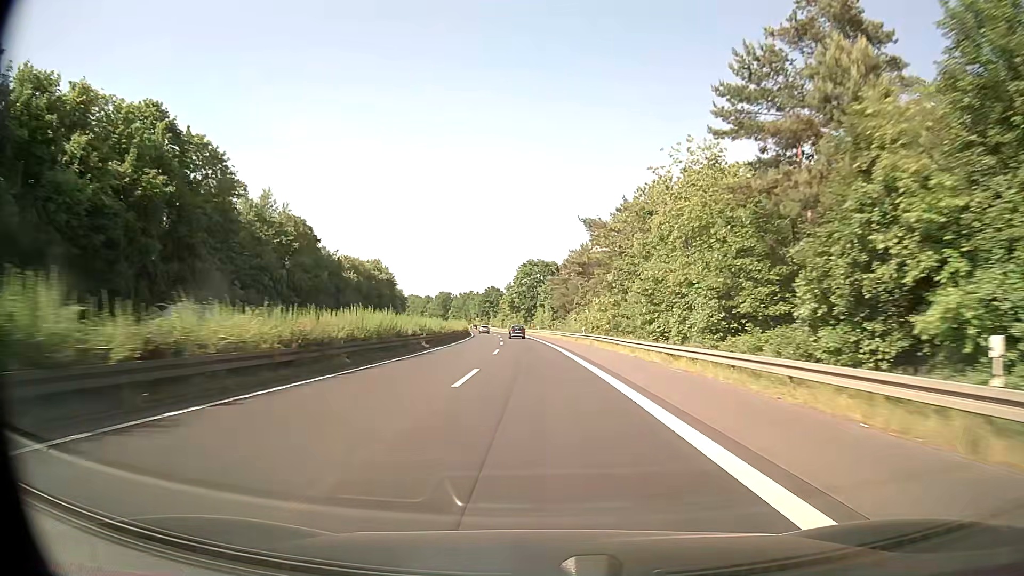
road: trunk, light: Day
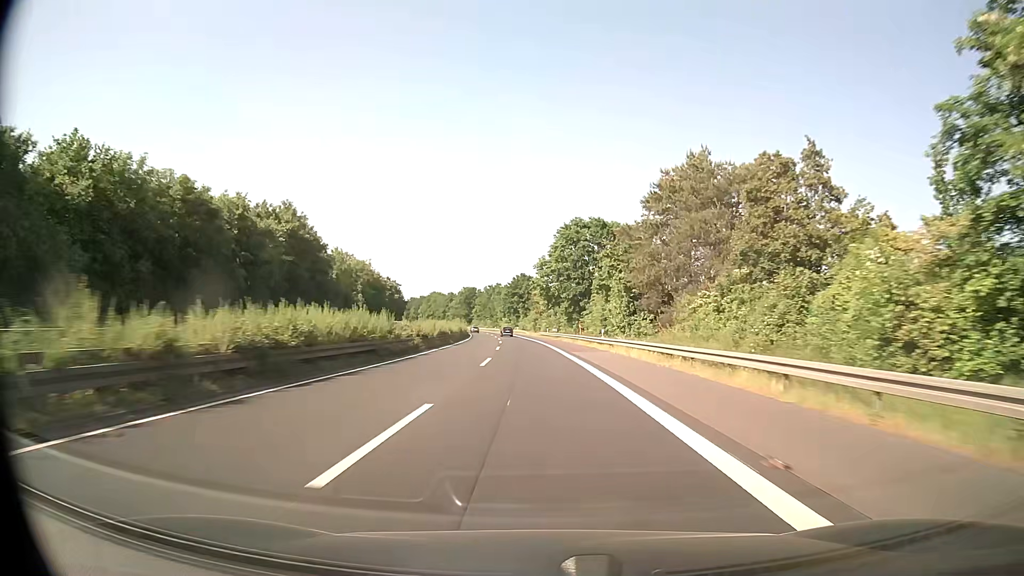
(-1.7, +63.5) m; -3°
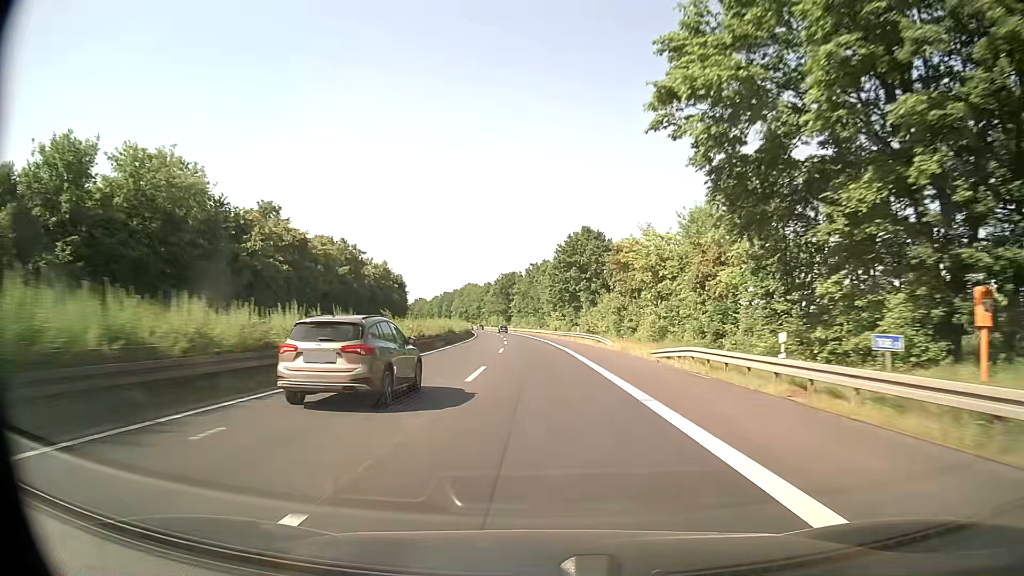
(-3.3, +78.8) m; -5°
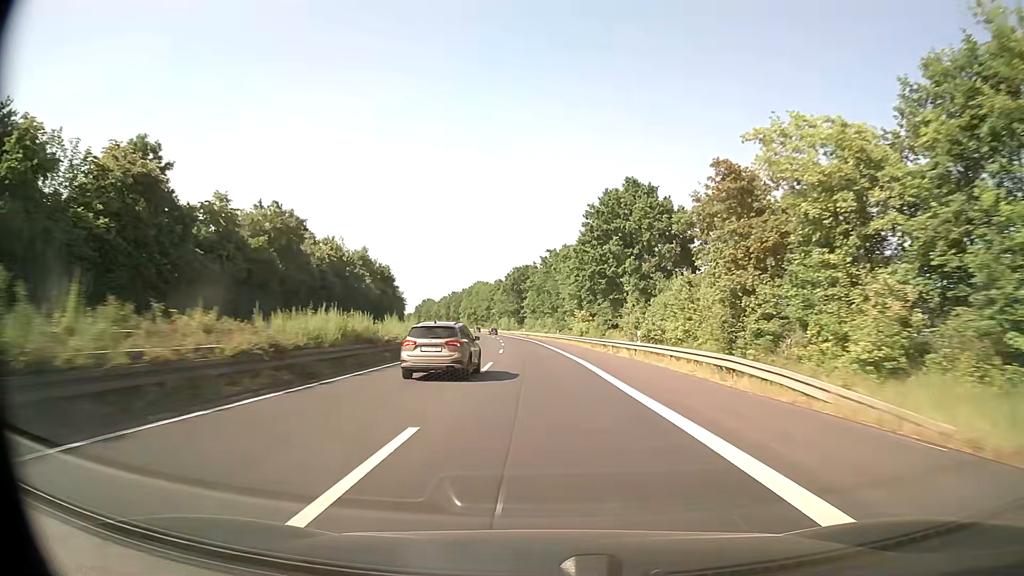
(-0.5, +31.6) m; -2°
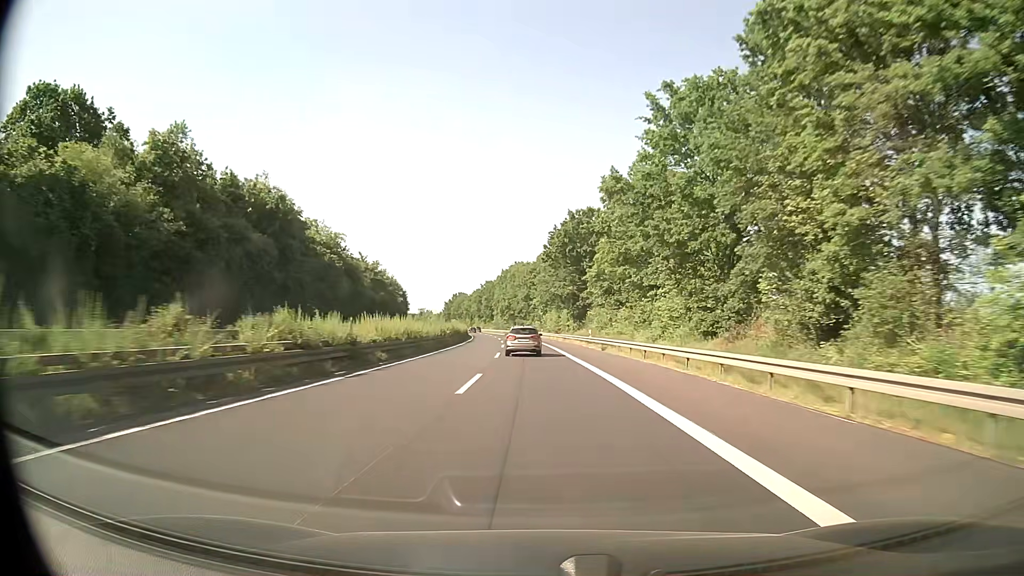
(-2.8, +79.0) m; -4°
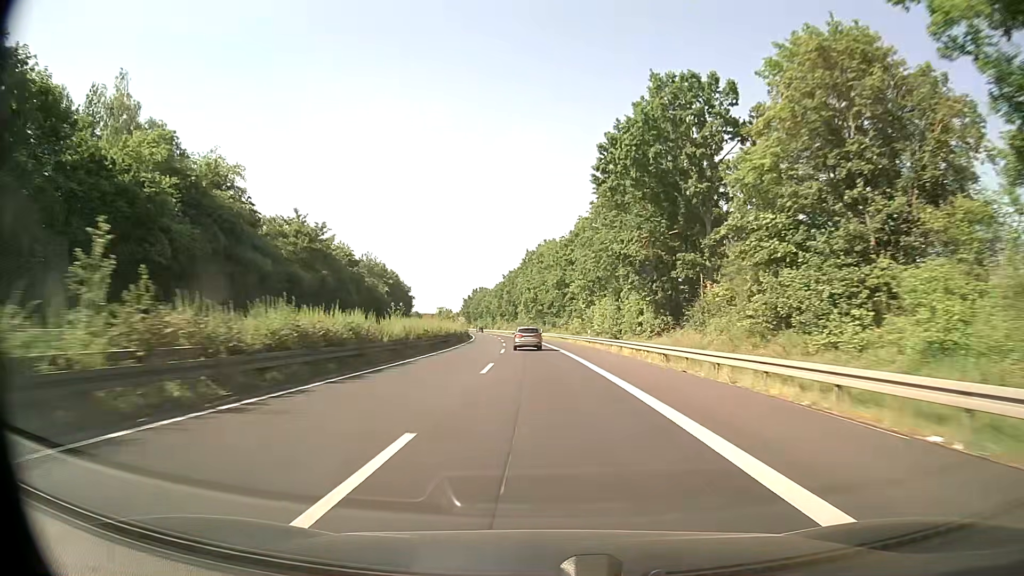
(-1.3, +47.5) m; -3°
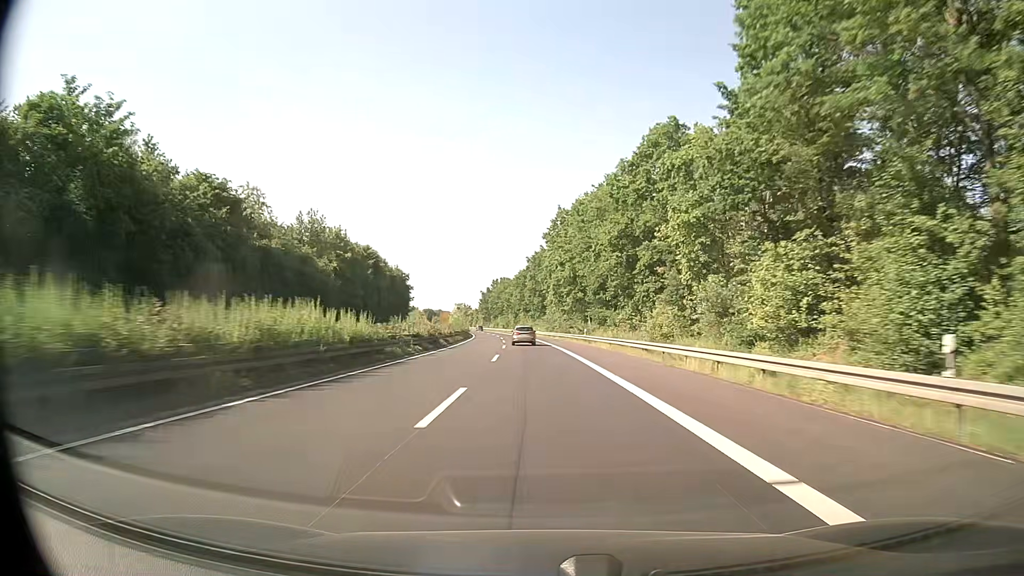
(-1.0, +47.5) m; -2°
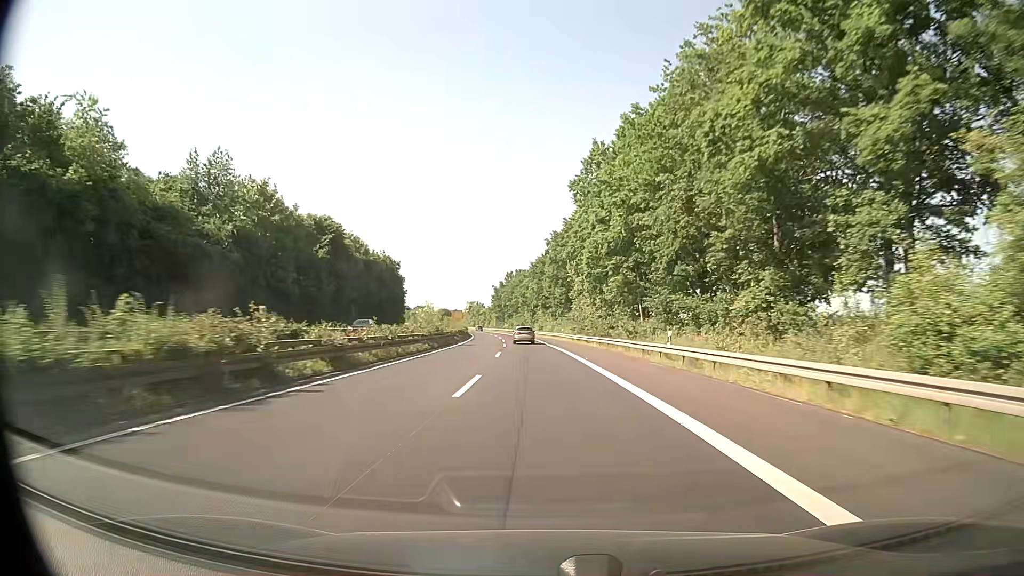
(-0.5, +31.7) m; -2°
(0, +10) (0, +20) (0, +30) (-1, +40) (-1, +50) (-2, +60) (-2, +70) (-3, +80) (-4, +90) (-5, +100) m
